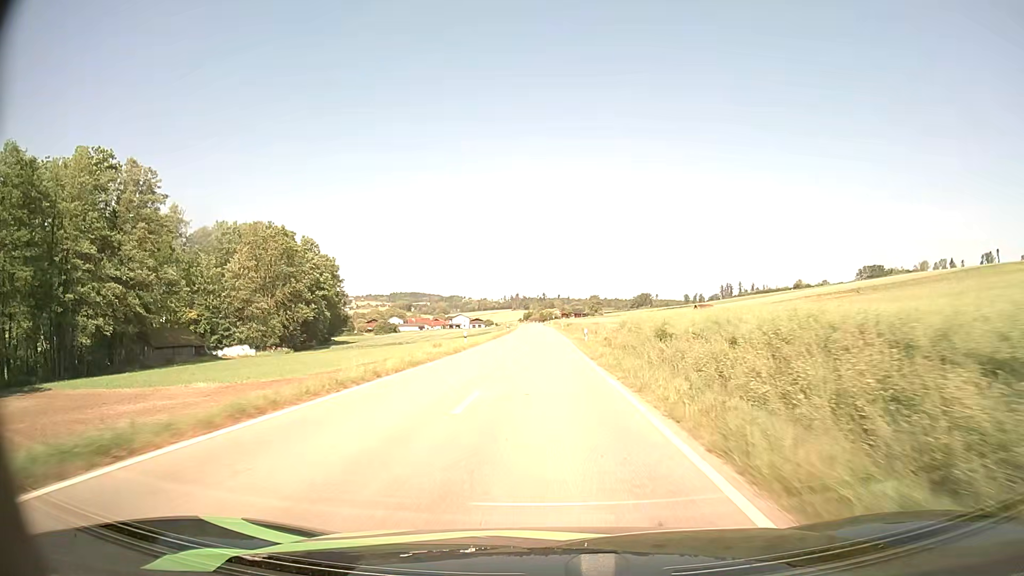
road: tertiary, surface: asphalt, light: Day
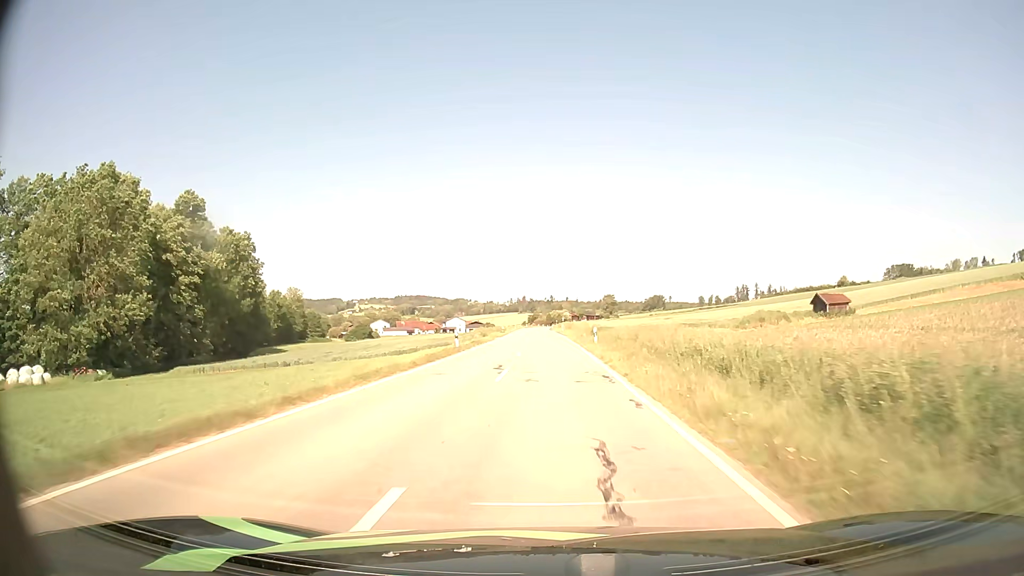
(-0.1, +54.5) m; 0°
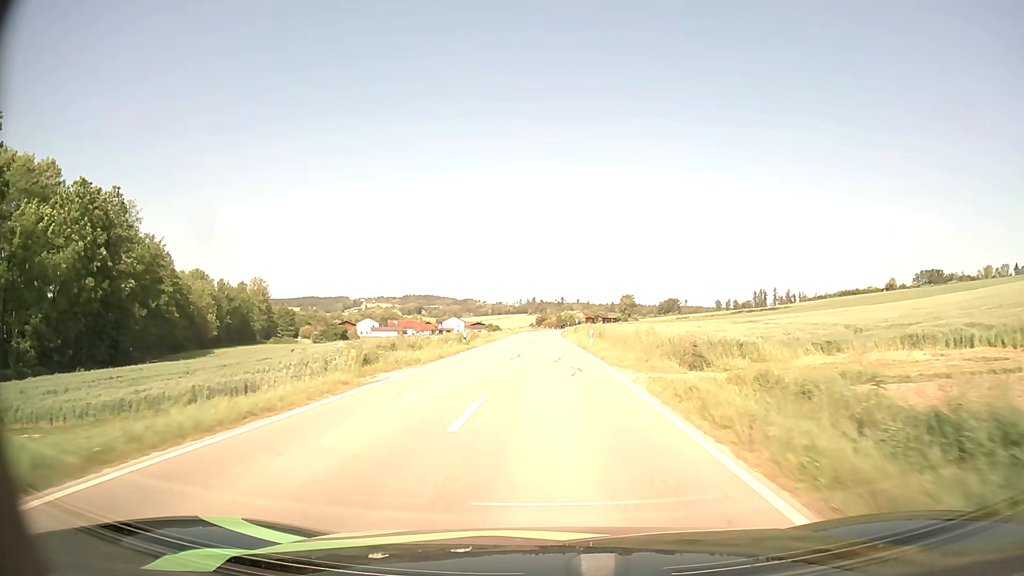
(-0.2, +43.6) m; -1°
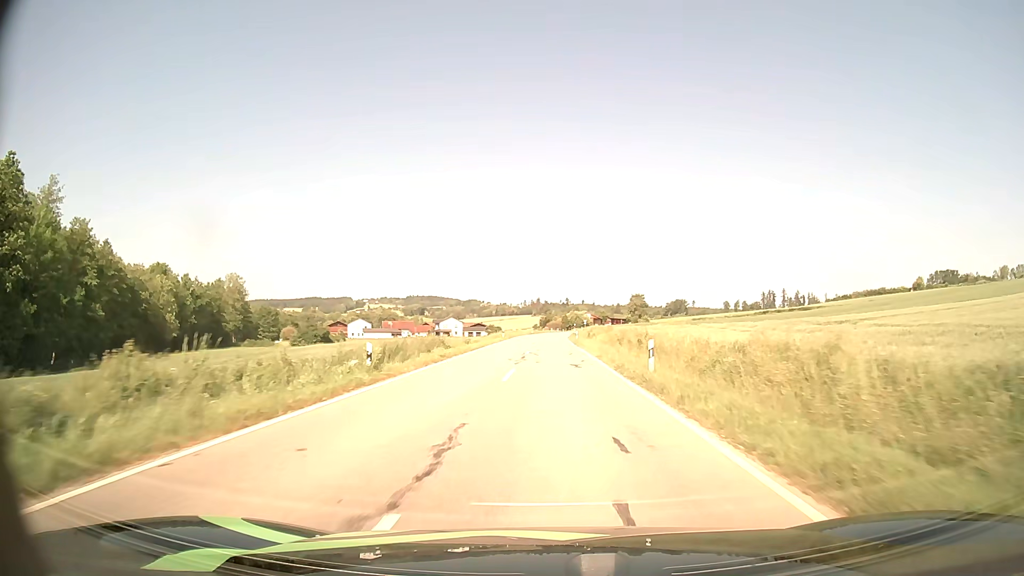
(-0.1, +21.7) m; 0°
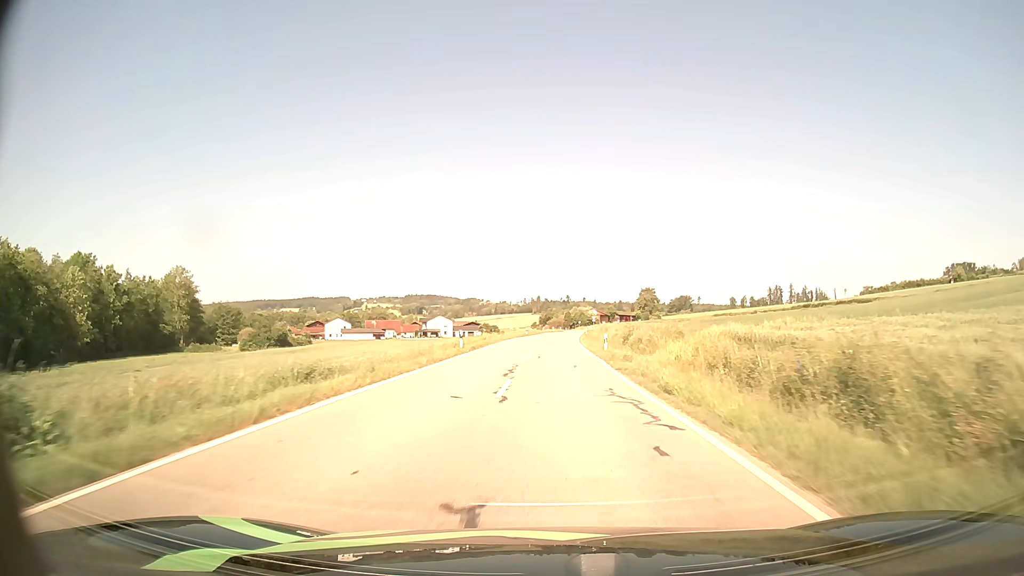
(-0.1, +32.6) m; 0°
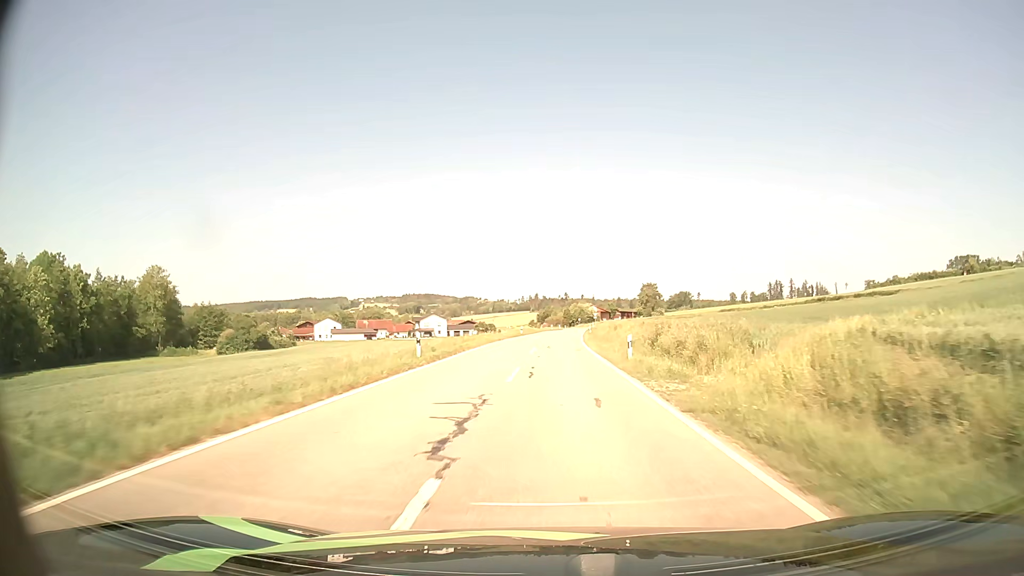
(0.0, +10.8) m; 0°
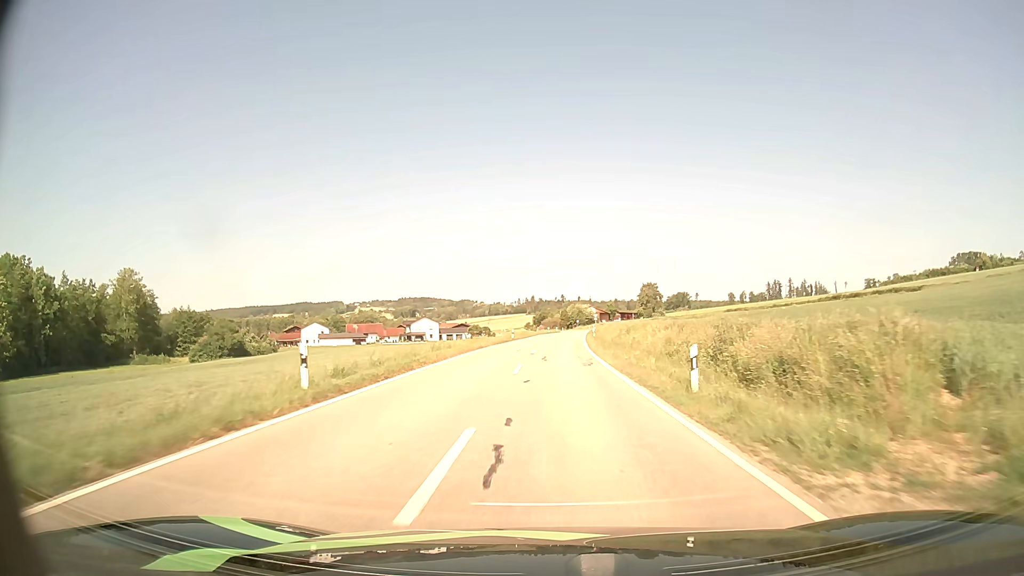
(0.0, +10.9) m; 0°
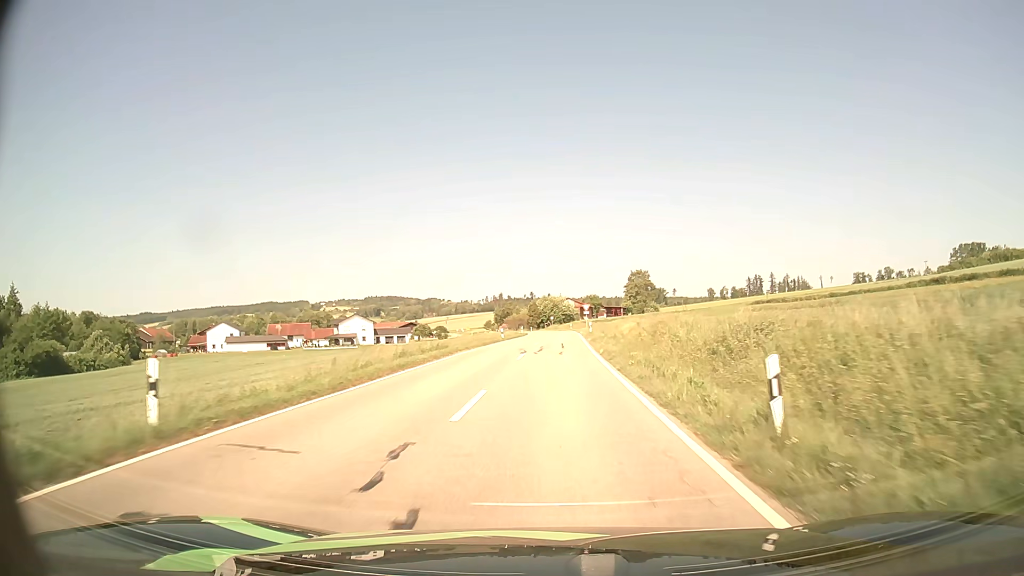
(+1.2, +52.9) m; +3°
(0, +10) (0, +20) (0, +30) (+1, +40) (+1, +50) (+1, +60) (+1, +70) (+1, +80) (+1, +90) (+1, +100) m
